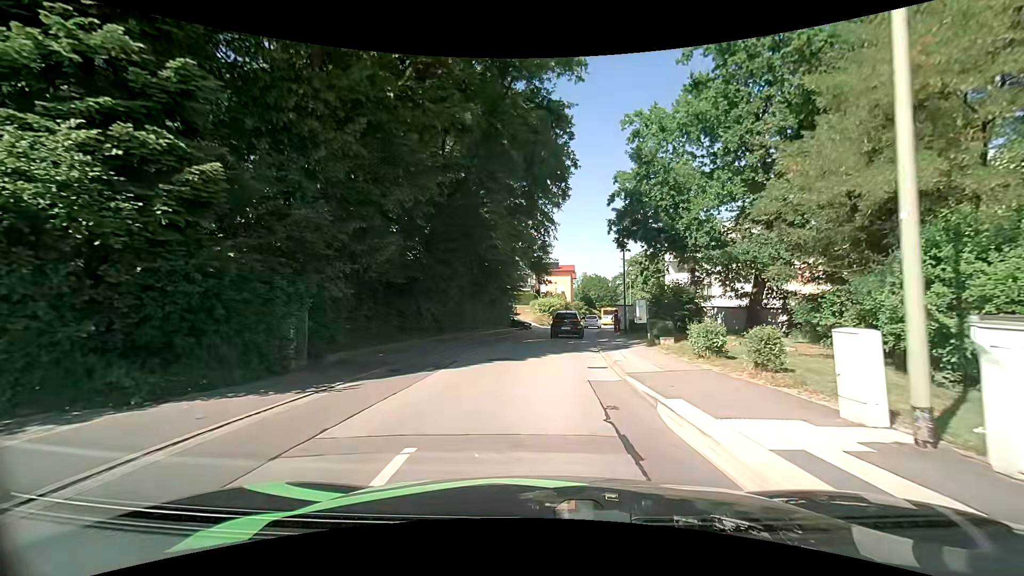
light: Day
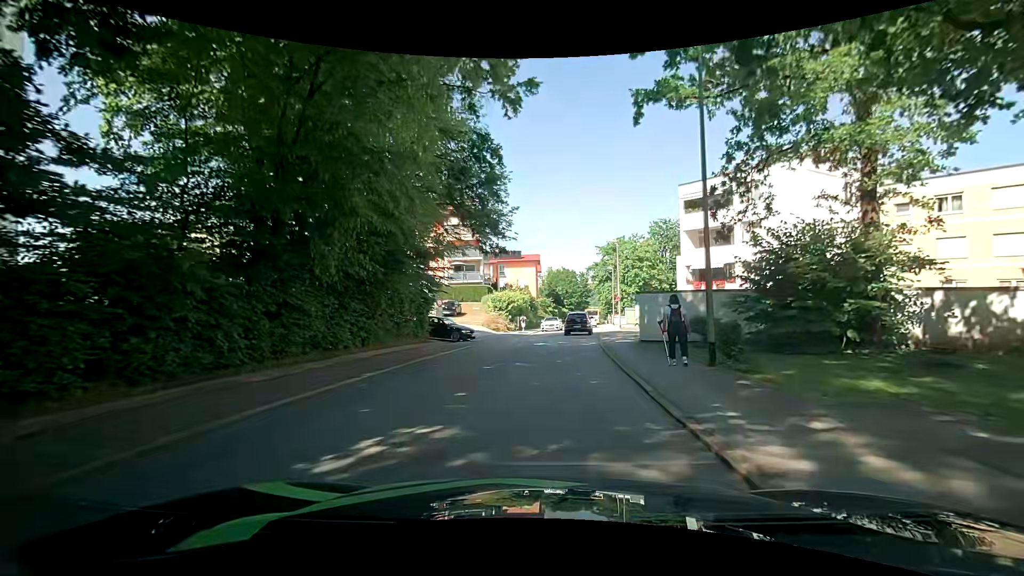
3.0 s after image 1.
(+0.7, +21.8) m; +4°
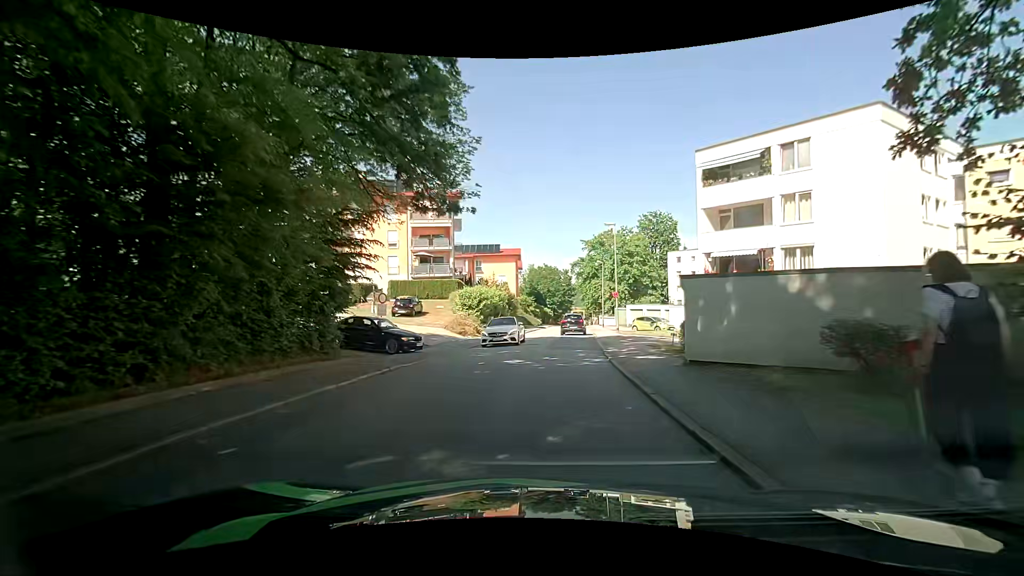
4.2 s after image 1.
(+0.3, +9.1) m; +3°
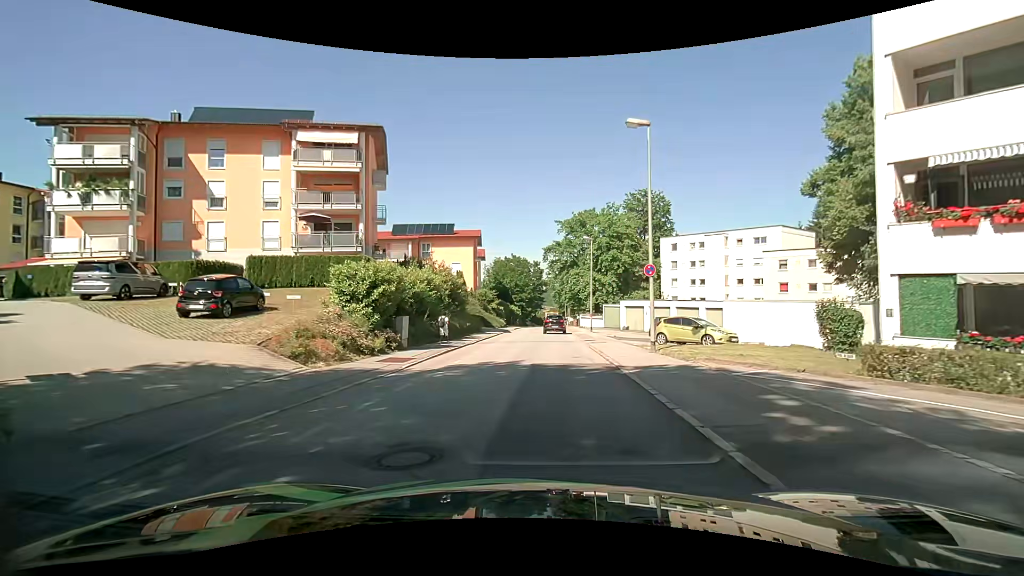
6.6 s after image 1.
(+0.4, +19.3) m; +2°
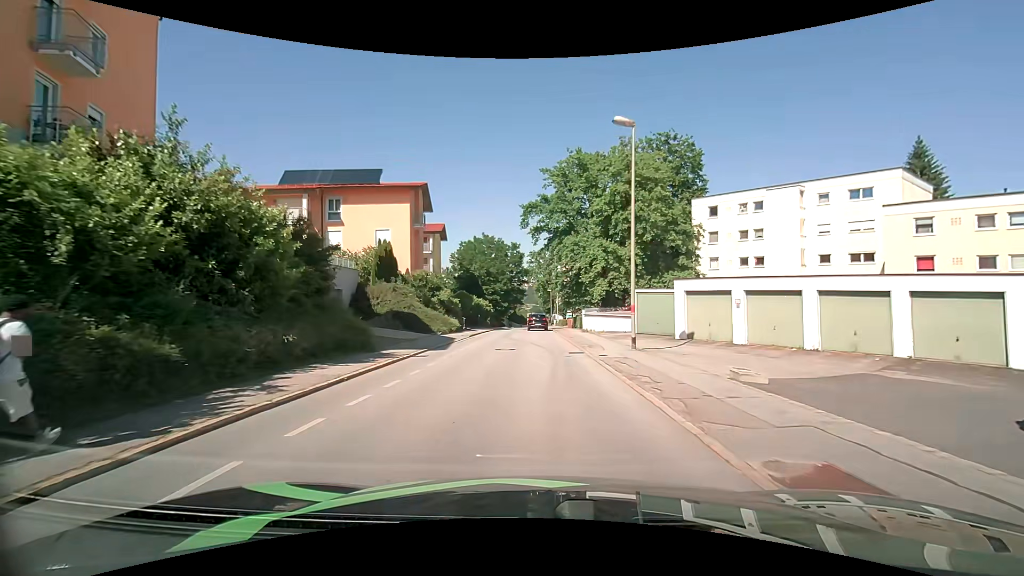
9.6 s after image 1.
(+0.7, +25.7) m; +3°
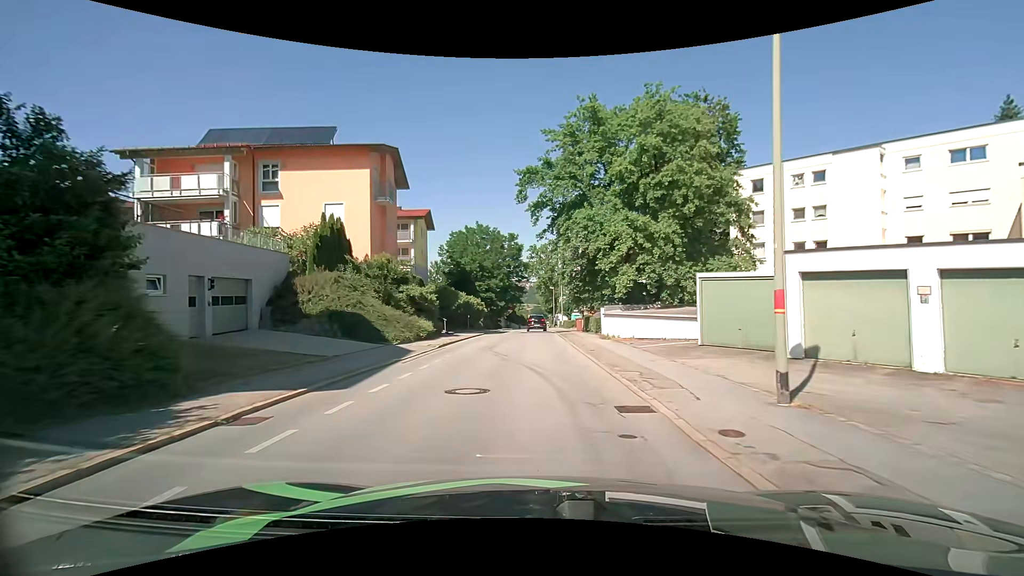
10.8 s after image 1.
(-0.1, +10.6) m; -1°
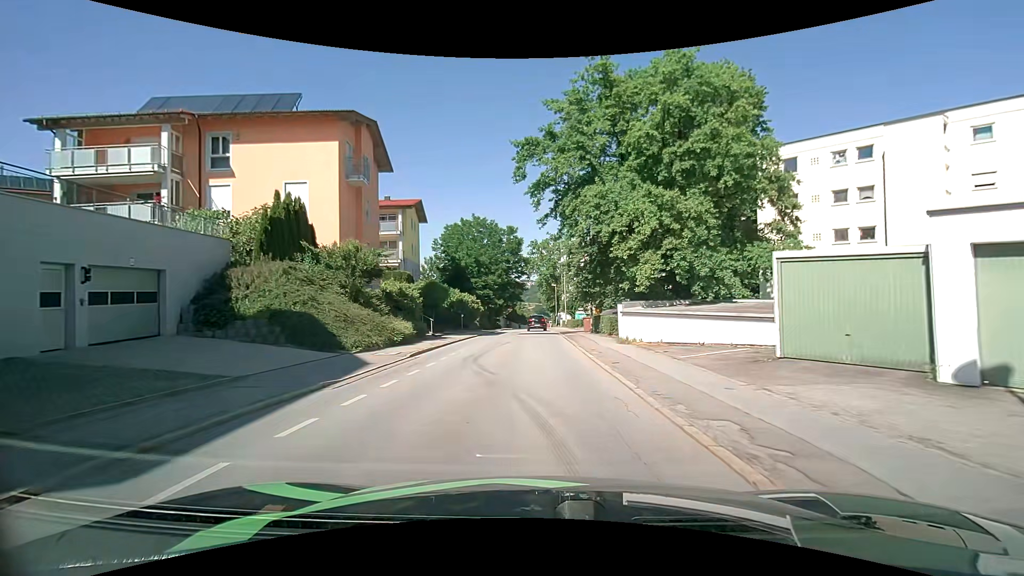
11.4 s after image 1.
(0.0, +5.4) m; 0°
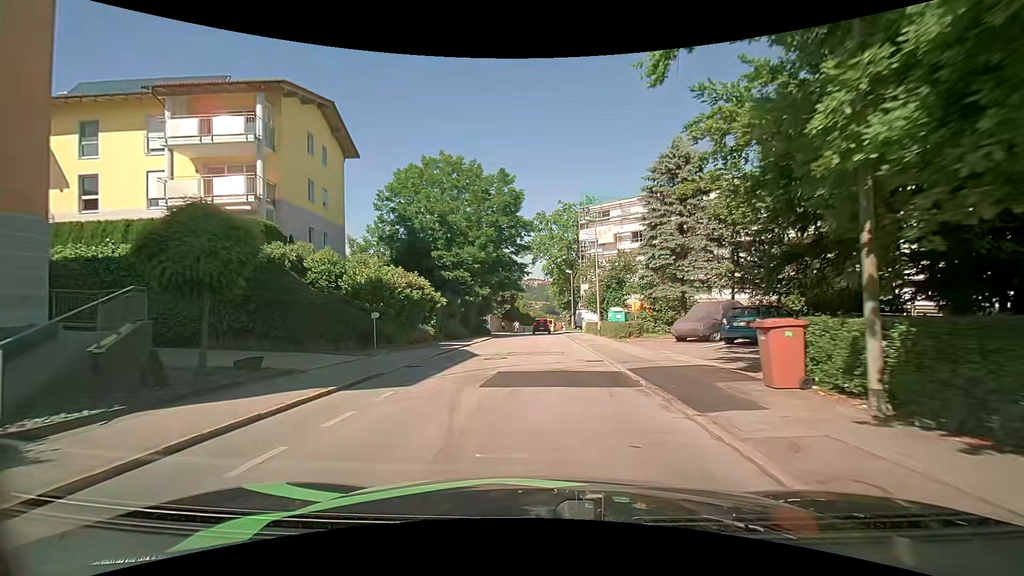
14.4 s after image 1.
(-0.4, +27.3) m; -1°
(0, +10) (0, +20) (0, +30) (0, +40) (0, +50) (+1, +60) (+1, +70) (+1, +80) (+1, +90) (+1, +100) m
